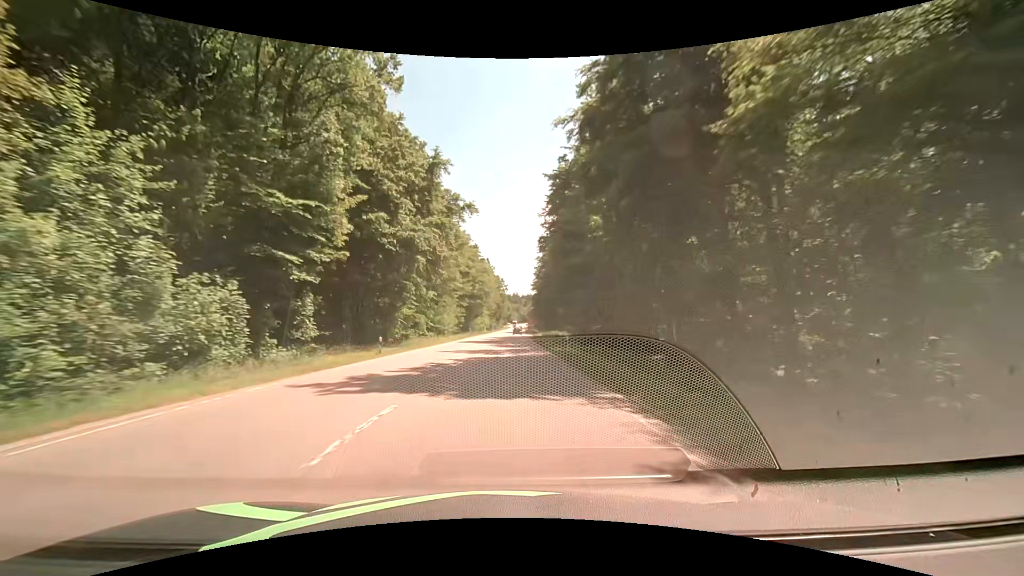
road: secondary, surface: asphalt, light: Day
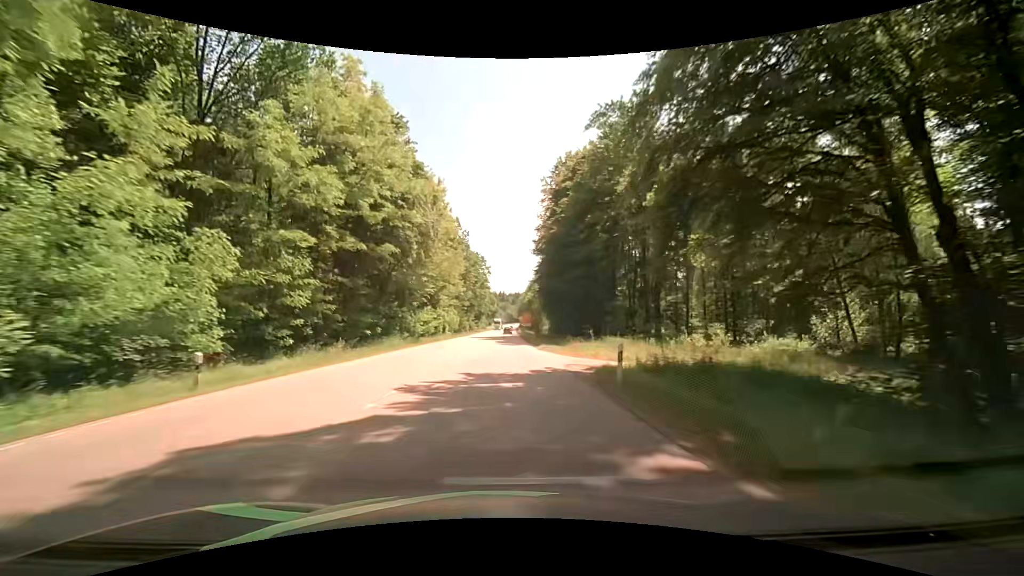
(+0.6, +68.6) m; +1°
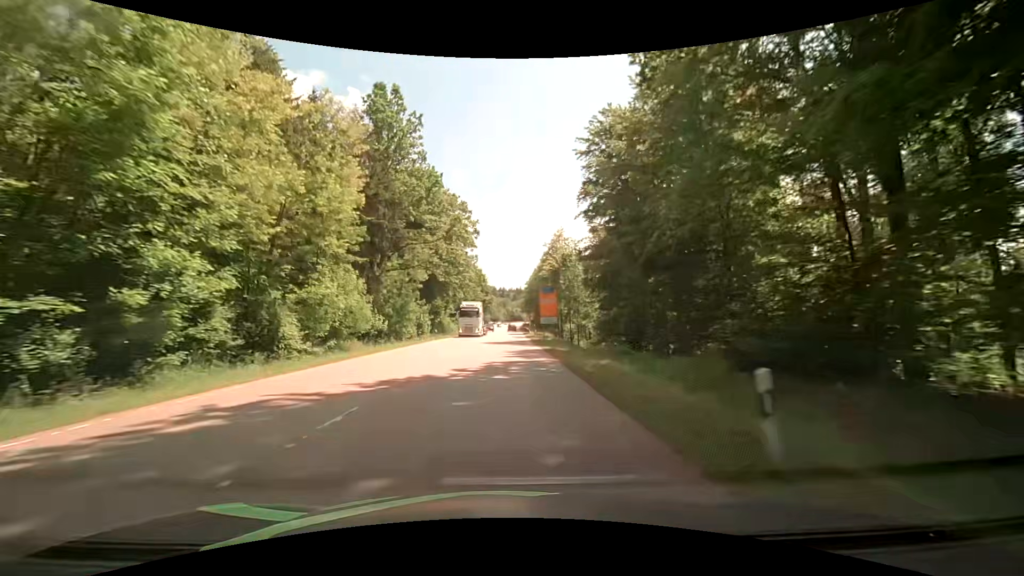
(-0.2, +63.6) m; +1°
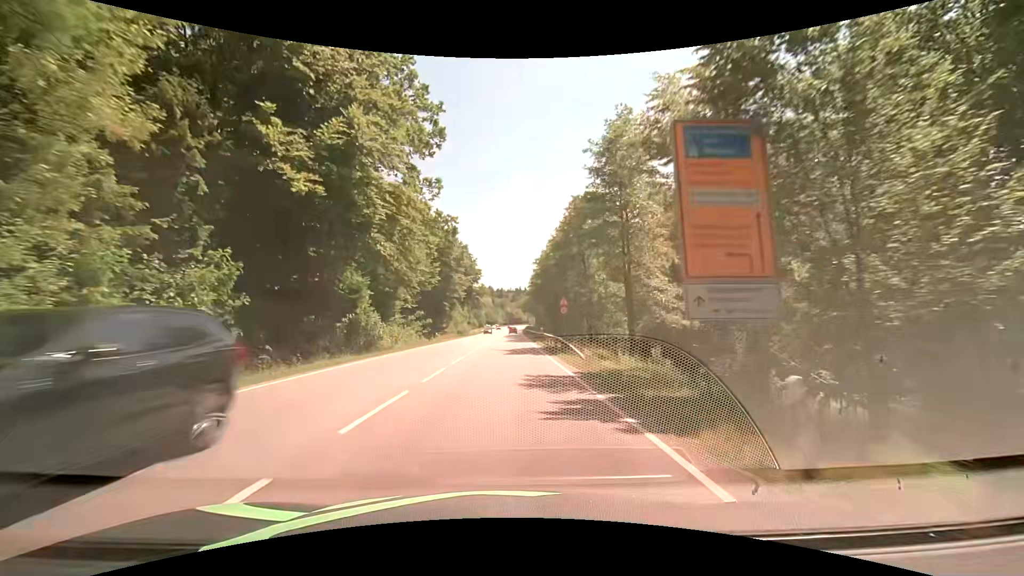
(-0.8, +46.5) m; -1°
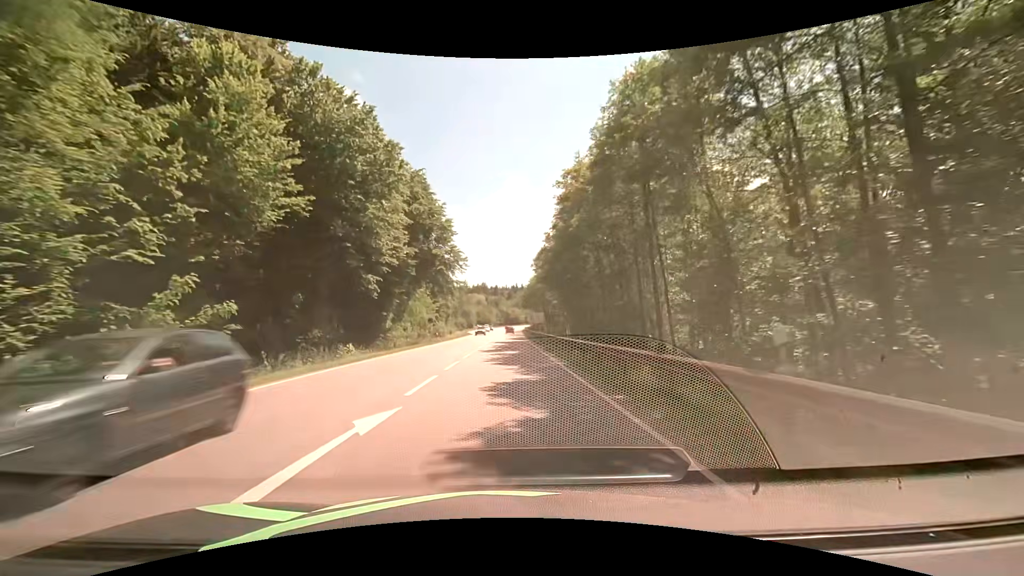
(+0.2, +44.4) m; +1°
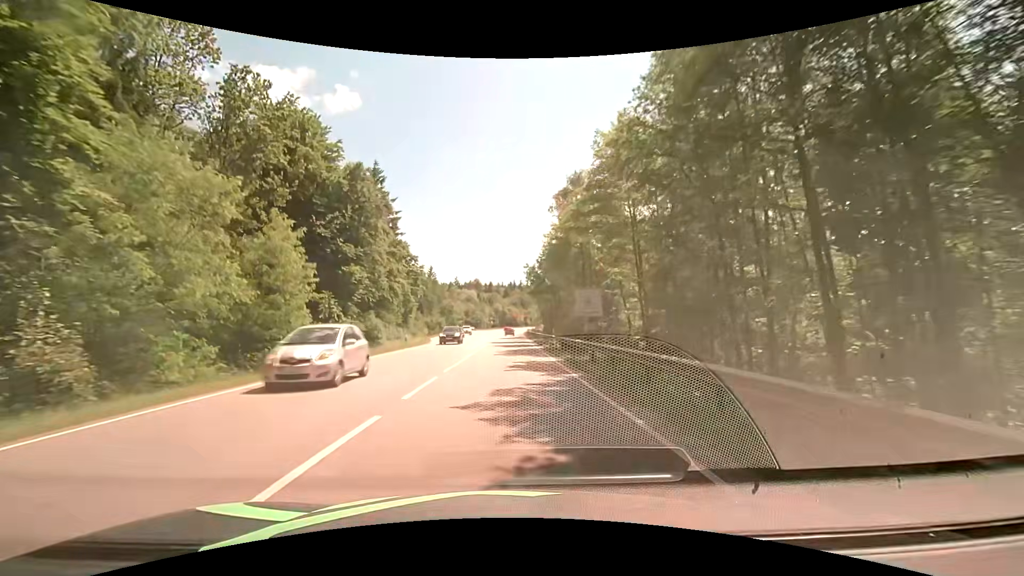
(-0.3, +54.3) m; 0°
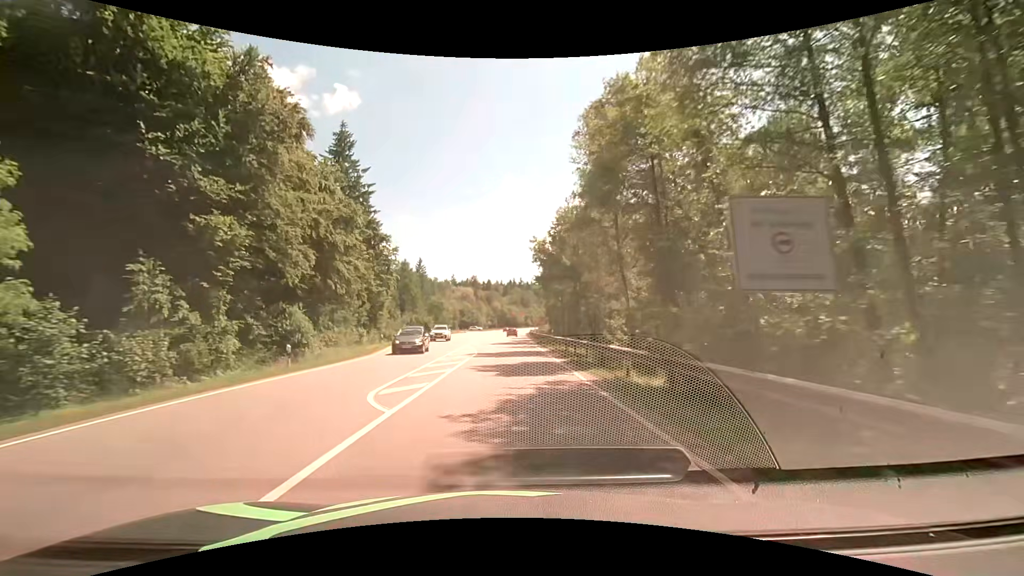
(0.0, +21.5) m; 0°
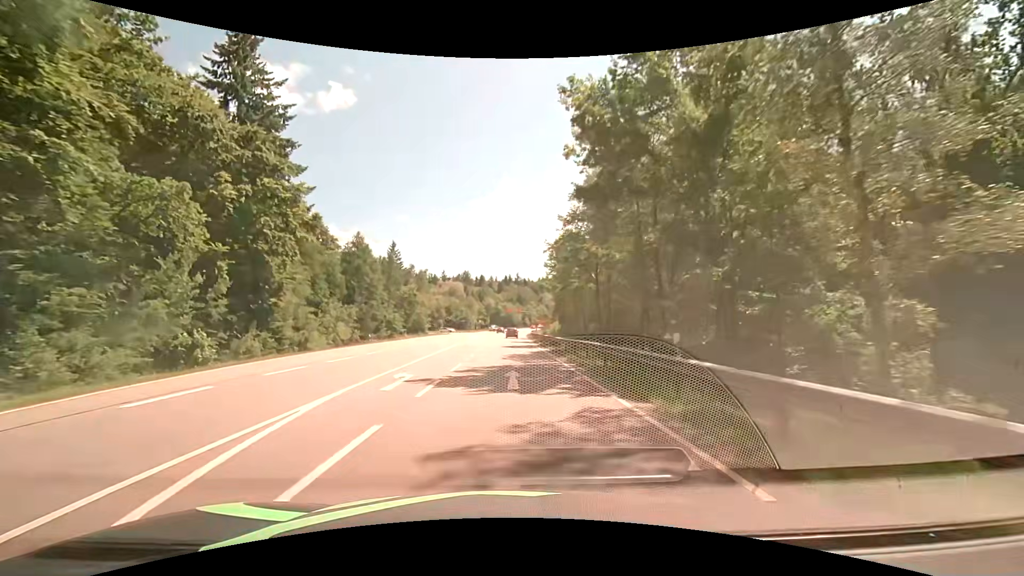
(0.0, +32.1) m; 0°
